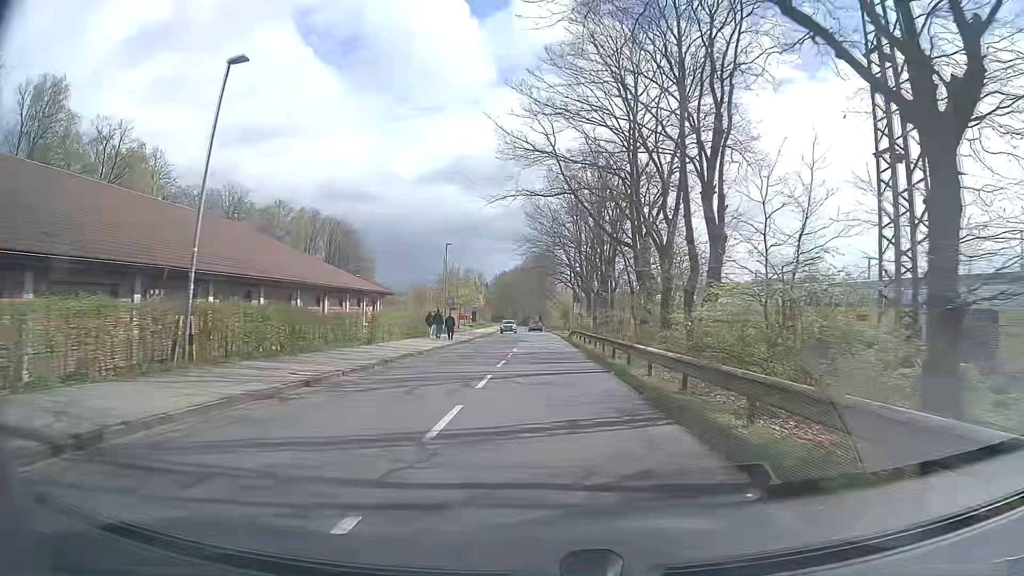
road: tertiary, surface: asphalt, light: Day
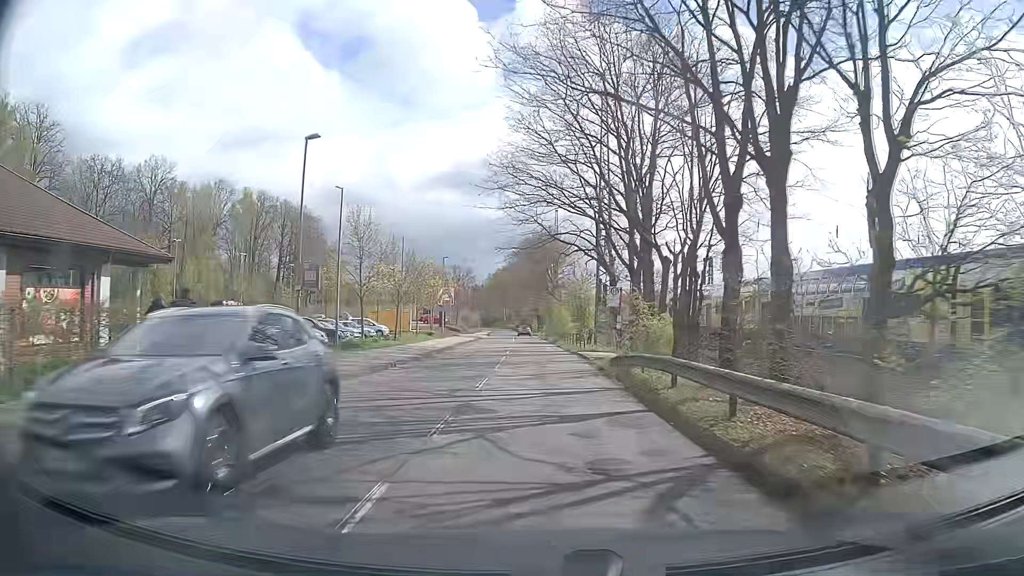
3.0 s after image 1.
(+0.3, +35.3) m; 0°
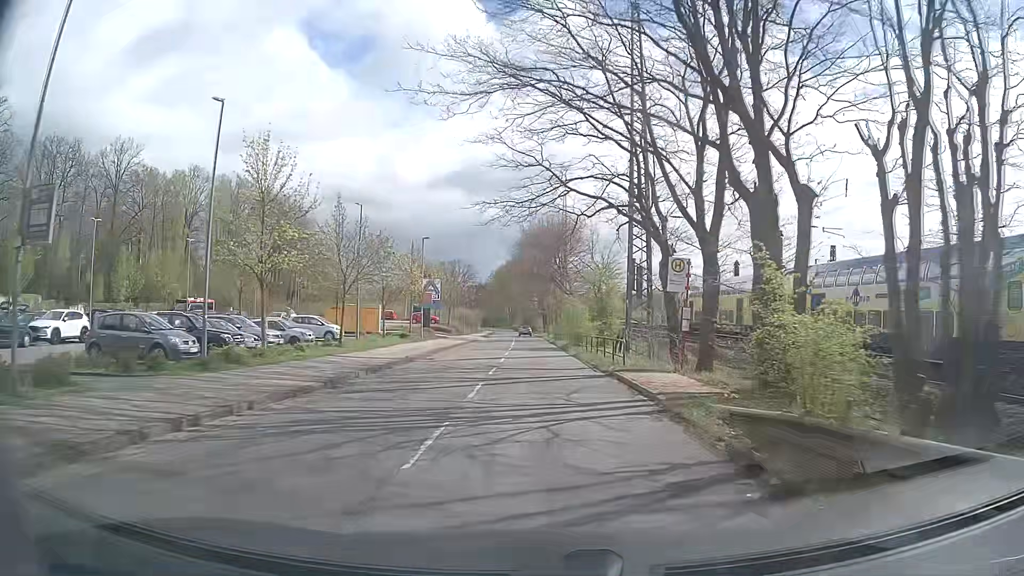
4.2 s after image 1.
(0.0, +14.3) m; 0°
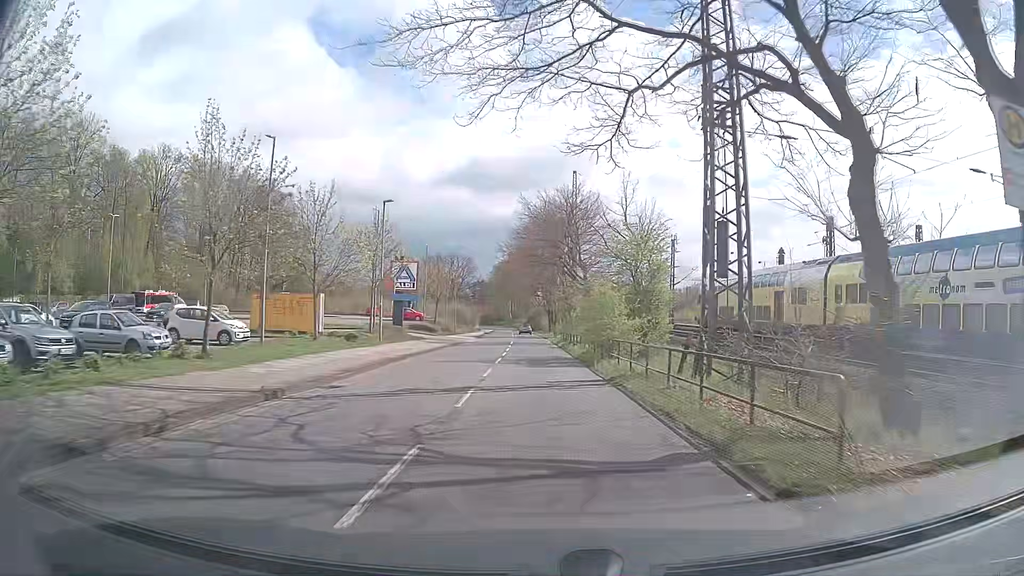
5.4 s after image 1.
(0.0, +14.3) m; 0°
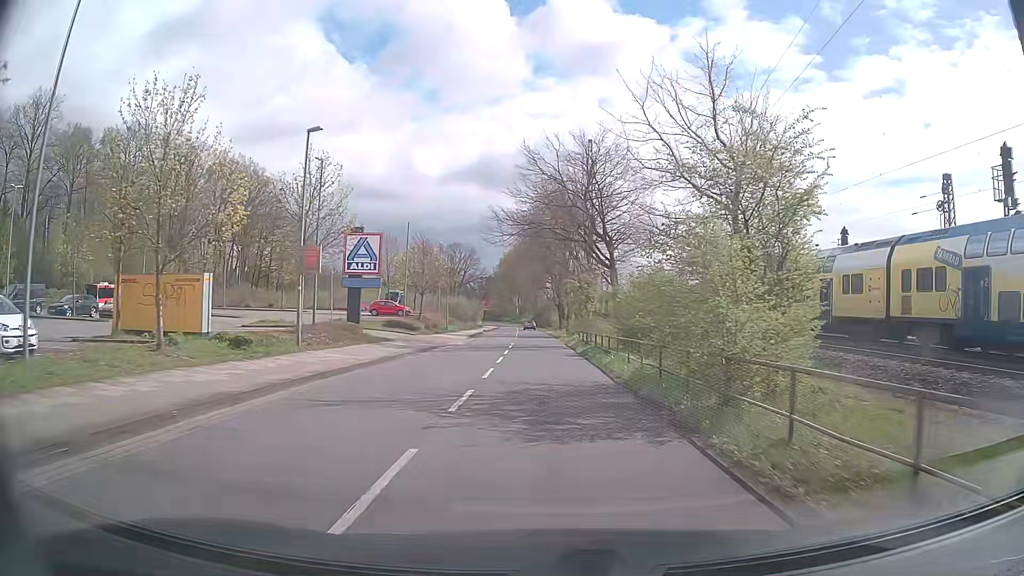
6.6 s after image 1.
(-0.1, +13.5) m; -1°
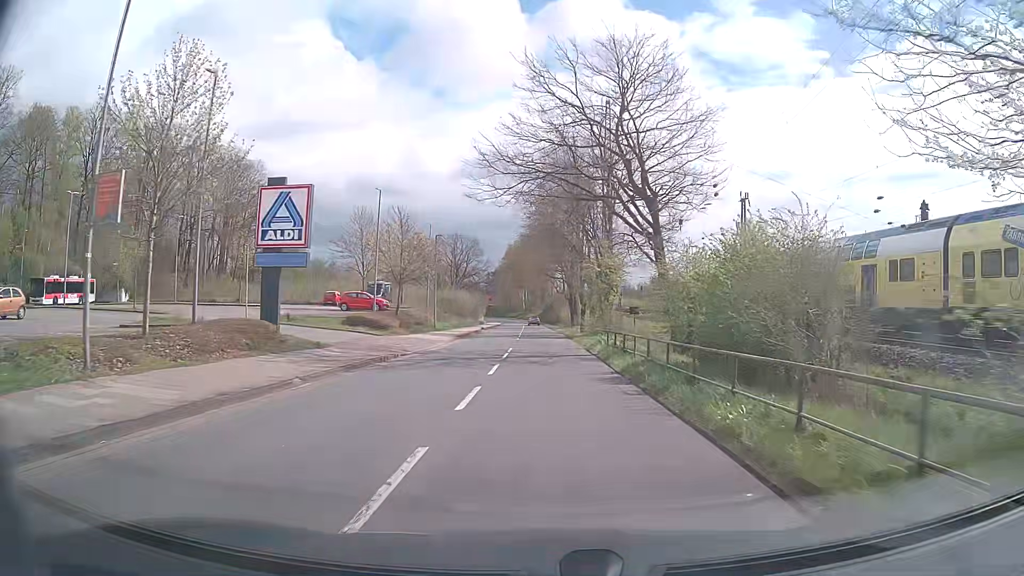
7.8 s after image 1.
(-0.1, +11.9) m; 0°
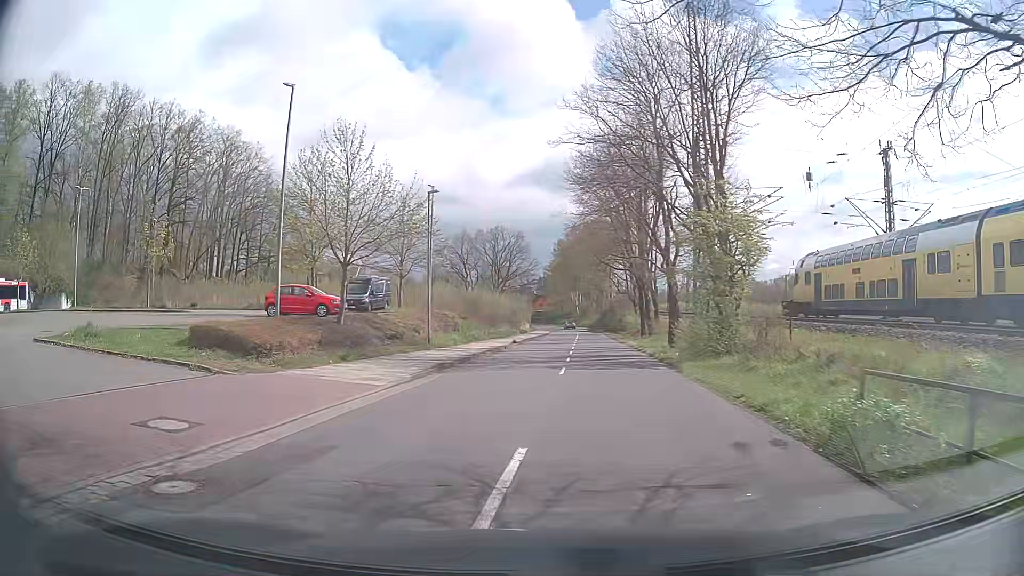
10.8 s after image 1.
(-0.4, +21.0) m; -4°
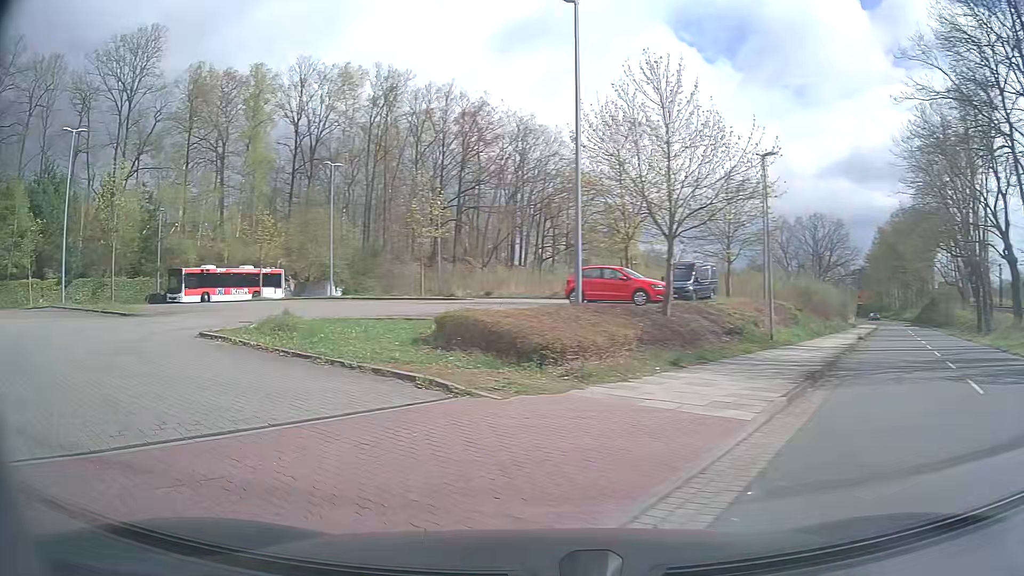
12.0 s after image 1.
(-1.2, +5.8) m; -27°
